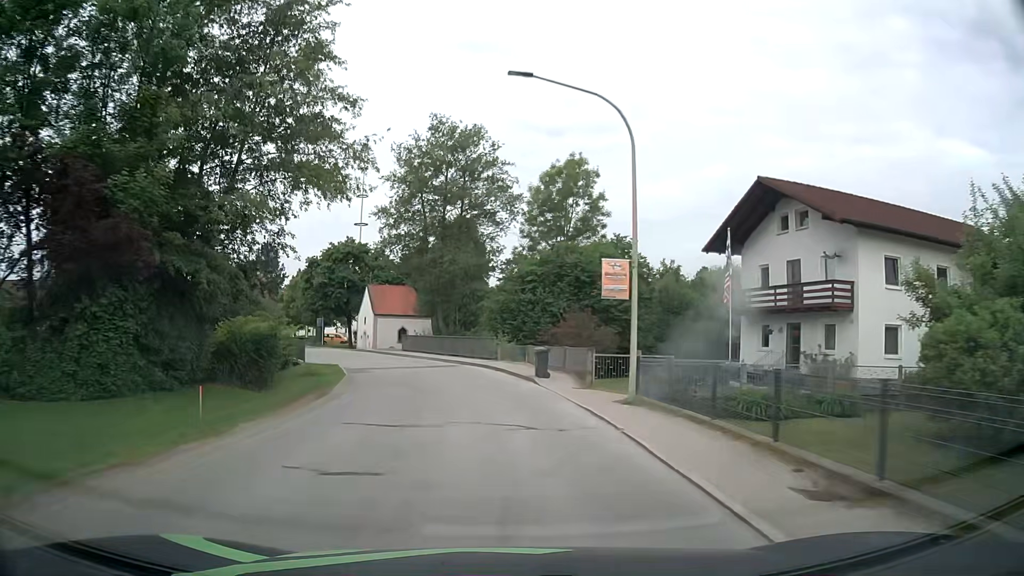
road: tertiary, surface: asphalt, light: Day
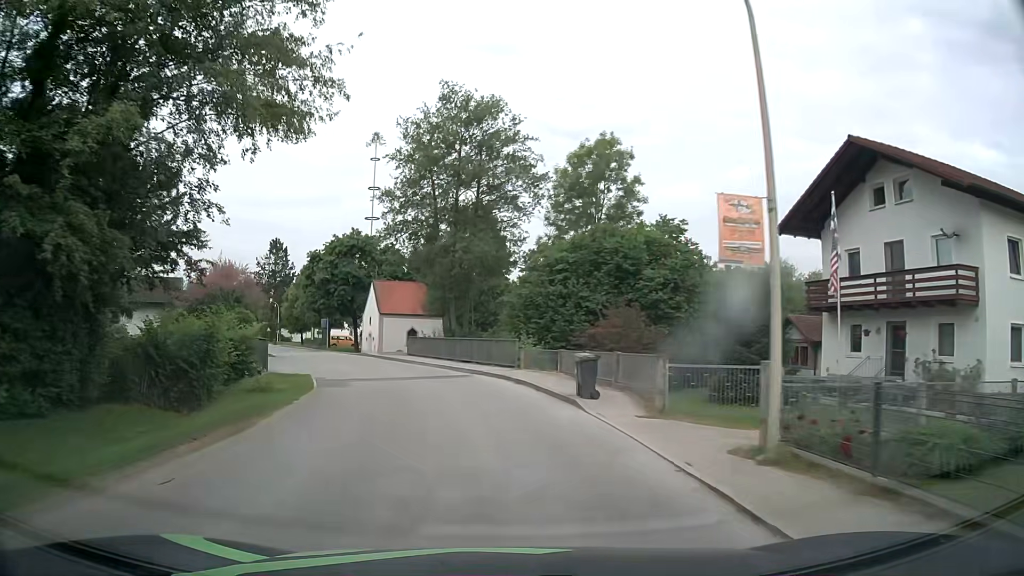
(-0.1, +7.1) m; -2°
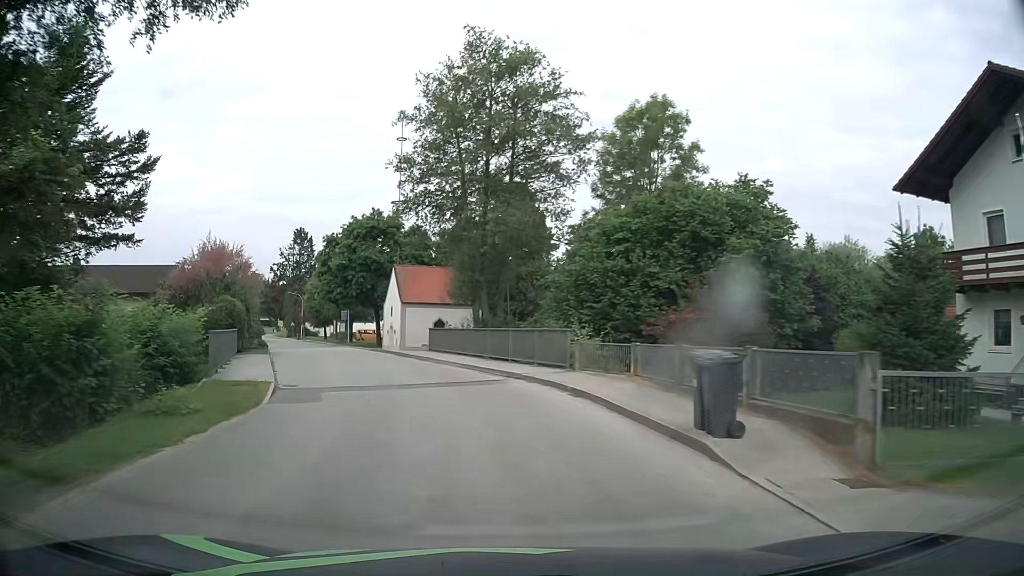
(-0.1, +7.1) m; -3°
(-1, +10) (-3, +20) (-6, +29) (-9, +39) (-13, +48) (-17, +57) (-20, +67) (-24, +76) (-28, +85) (-33, +94) m
